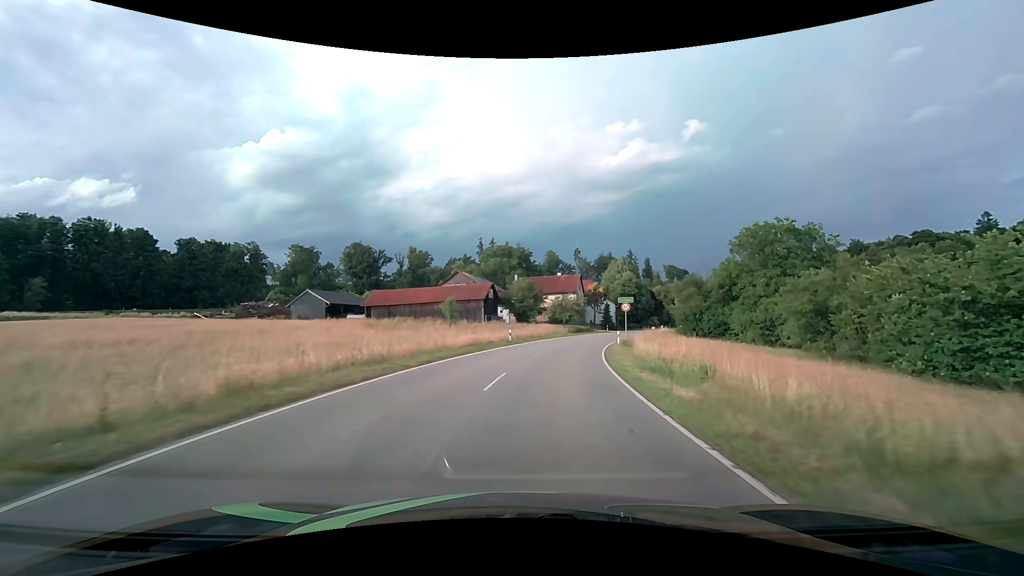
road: tertiary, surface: asphalt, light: Day
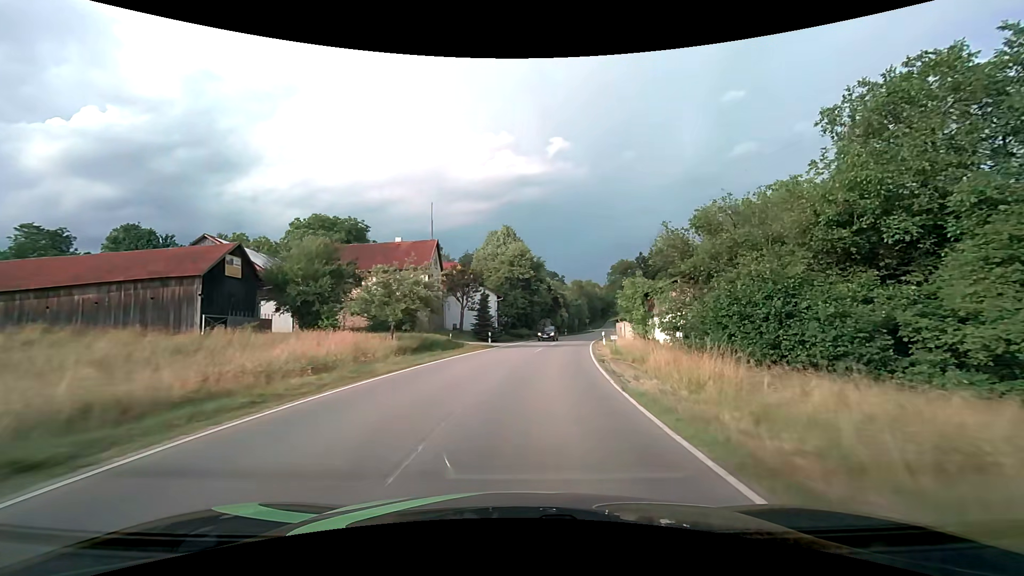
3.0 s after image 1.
(+5.5, +41.6) m; +16°
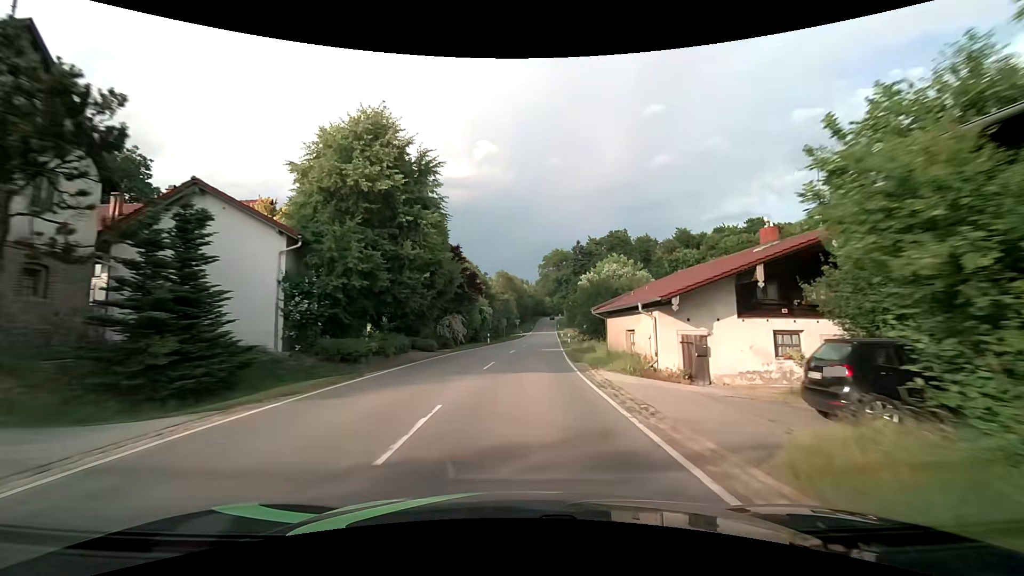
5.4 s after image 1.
(+3.1, +35.4) m; +9°
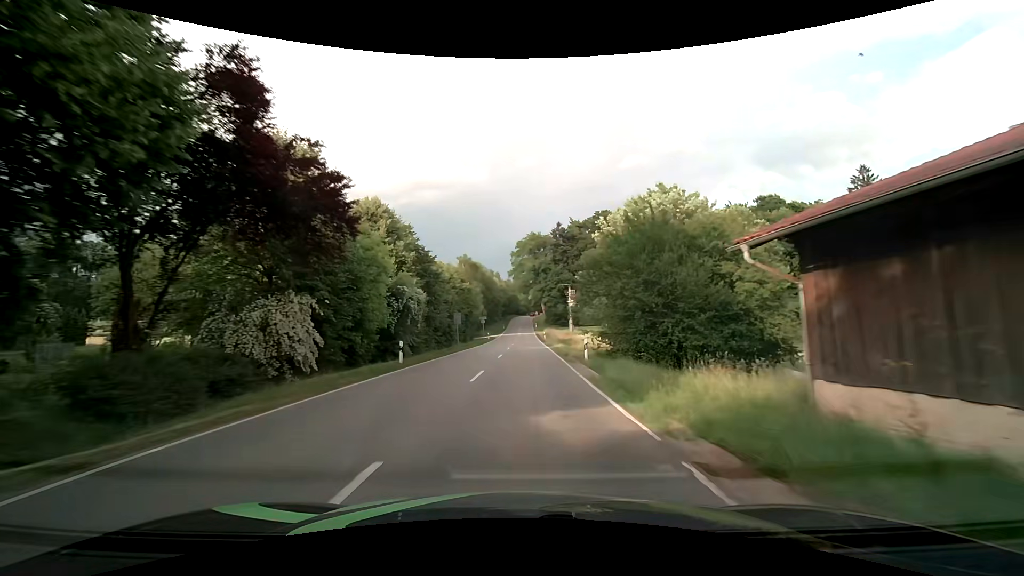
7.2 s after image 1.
(+0.9, +27.7) m; +4°
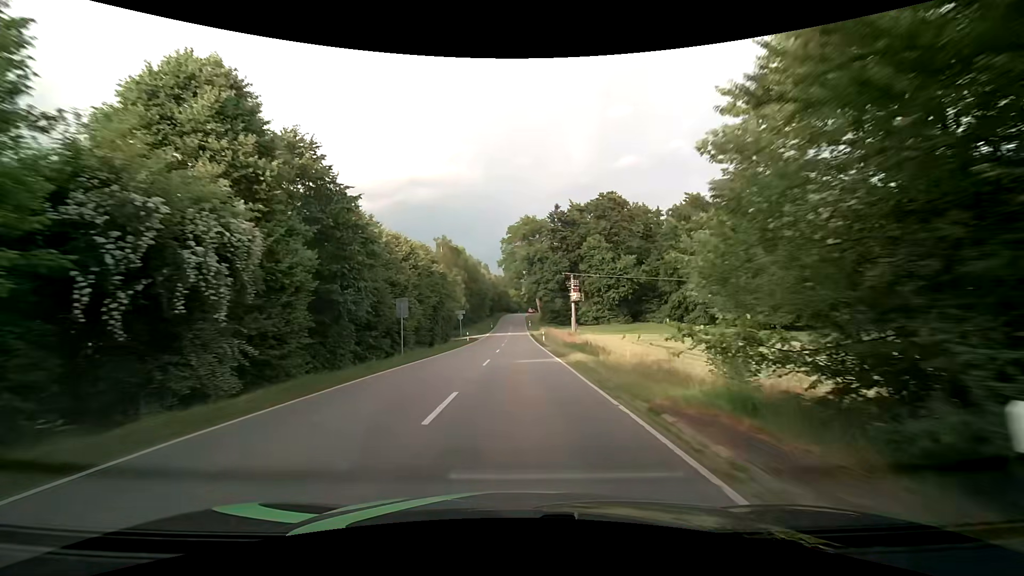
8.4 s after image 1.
(0.0, +18.5) m; 0°
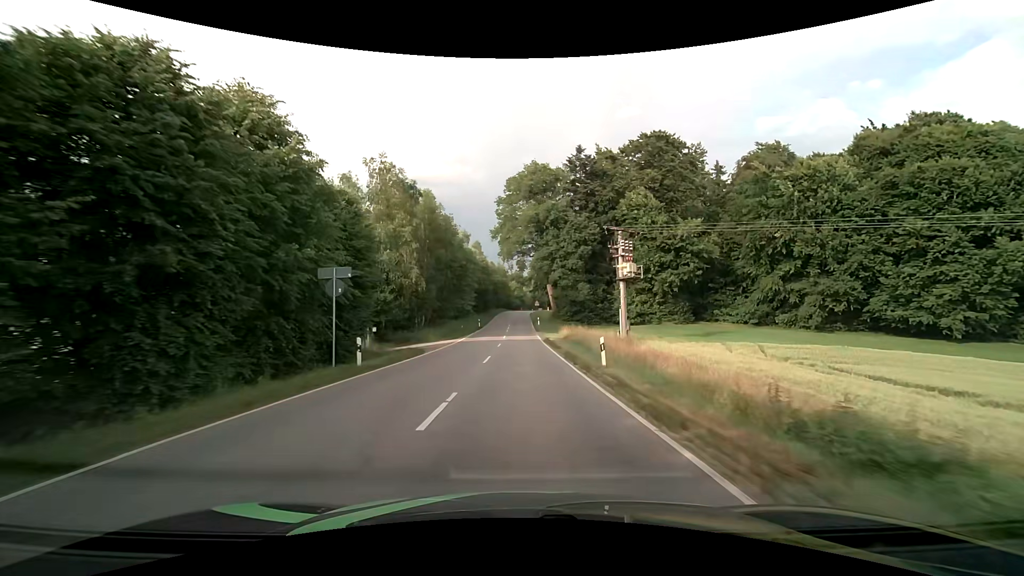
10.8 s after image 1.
(0.0, +36.6) m; 0°
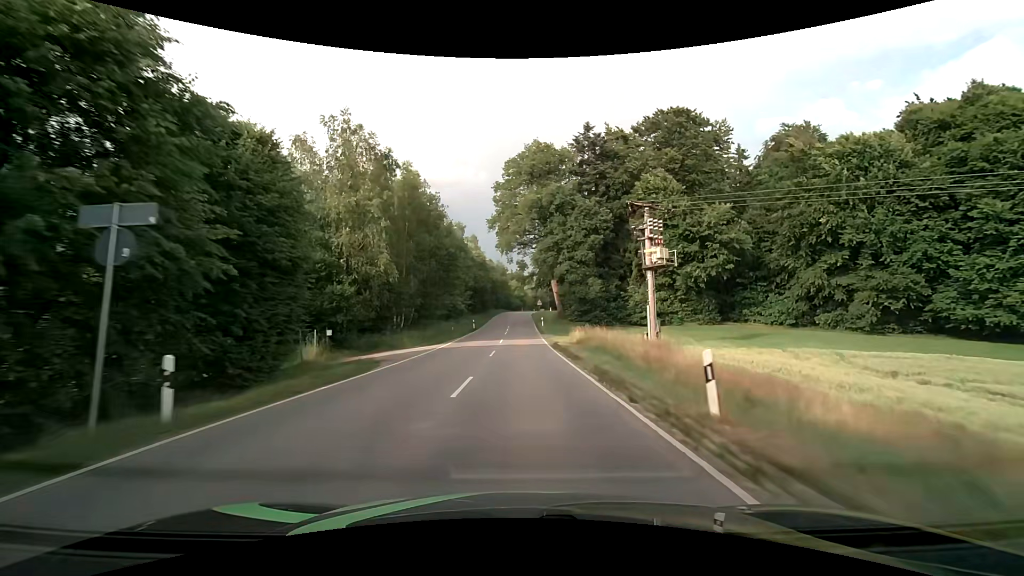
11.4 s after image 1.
(0.0, +9.0) m; 0°
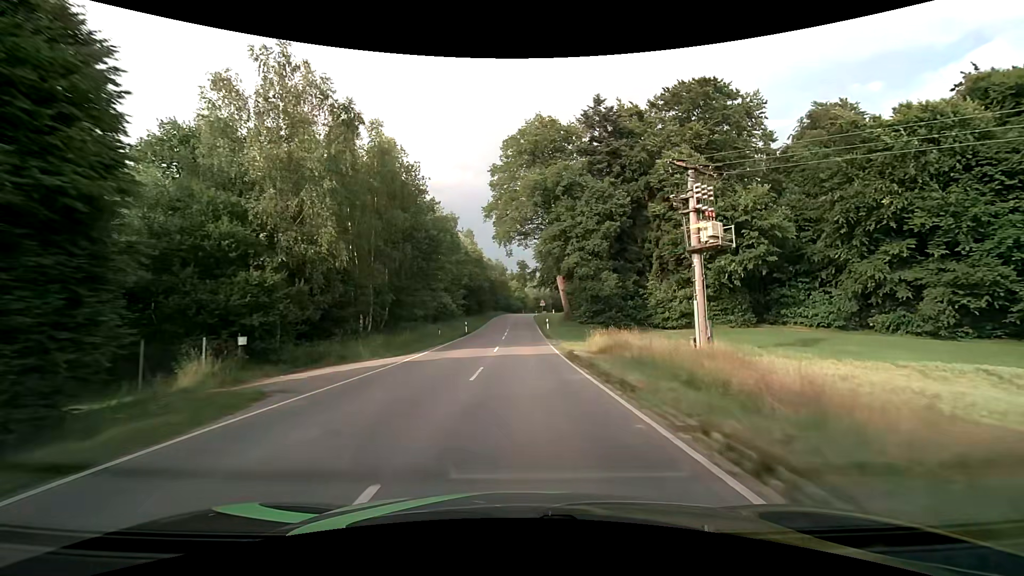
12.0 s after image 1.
(0.0, +9.0) m; 0°
(0, +10) (0, +20) (0, +30) (0, +40) (0, +50) (0, +60) (0, +70) (0, +80) (0, +90) (+1, +100) m
